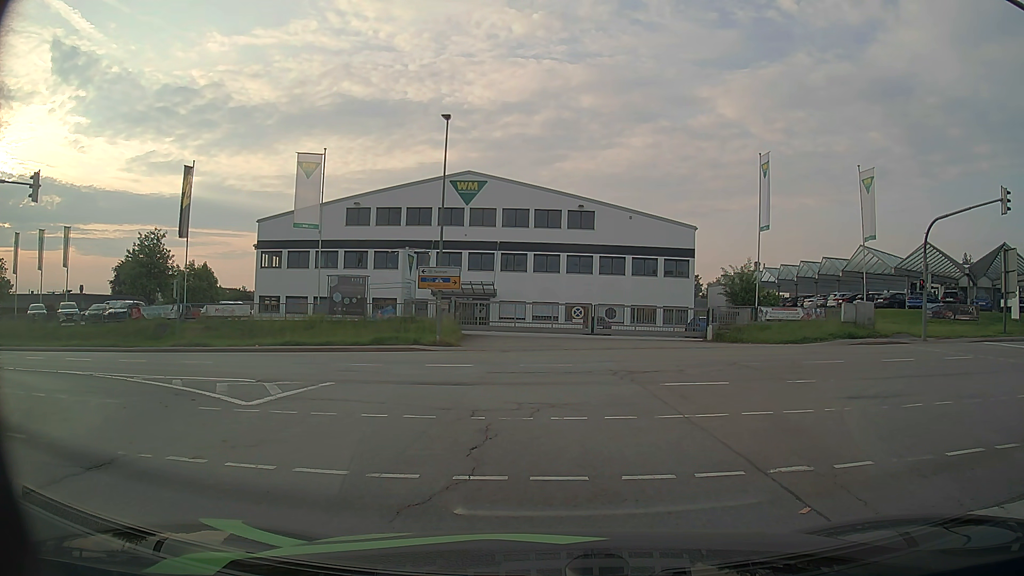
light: Day
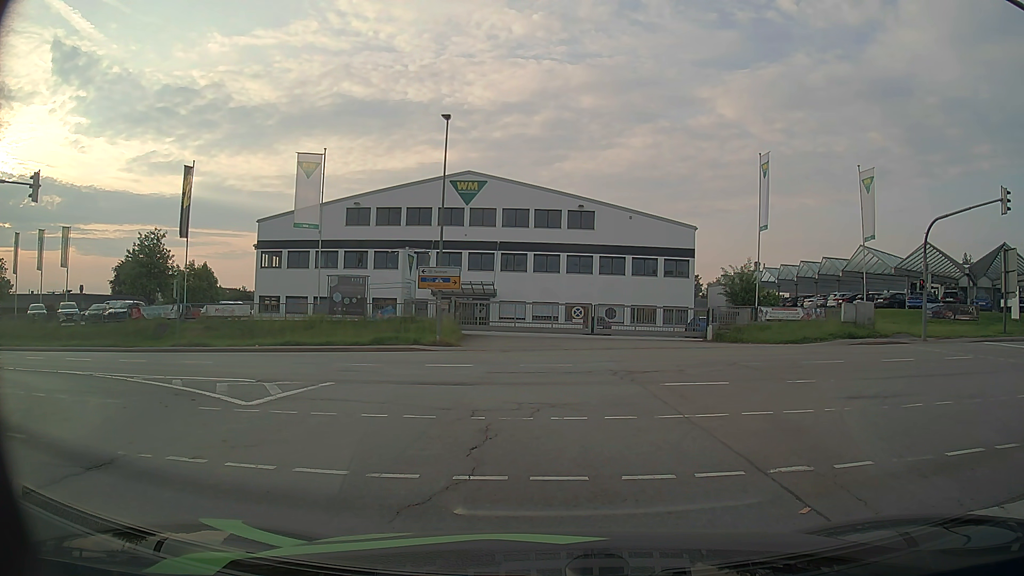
(0.0, 0.0) m; 0°
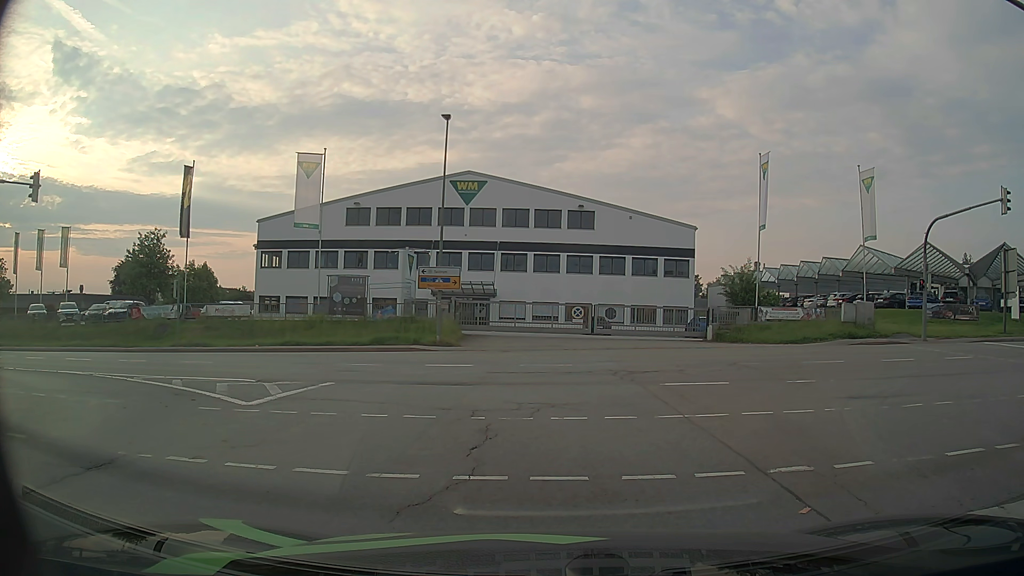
(0.0, 0.0) m; 0°
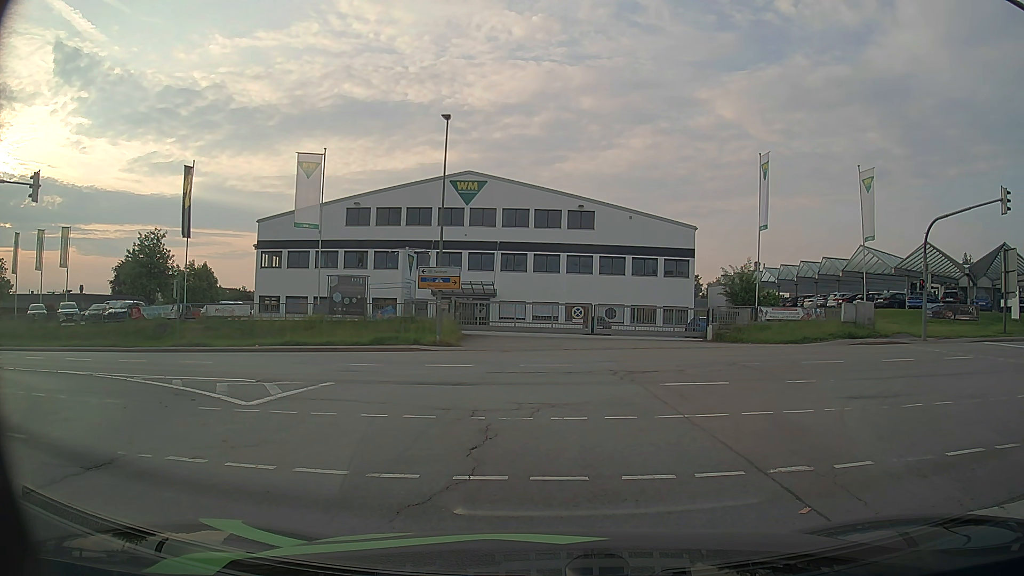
(0.0, 0.0) m; 0°
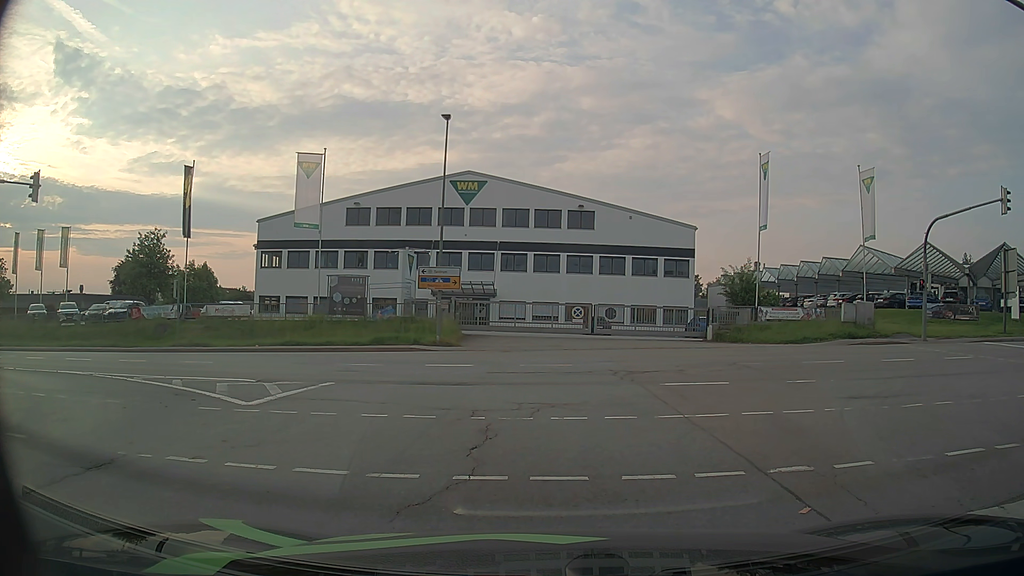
(0.0, 0.0) m; 0°
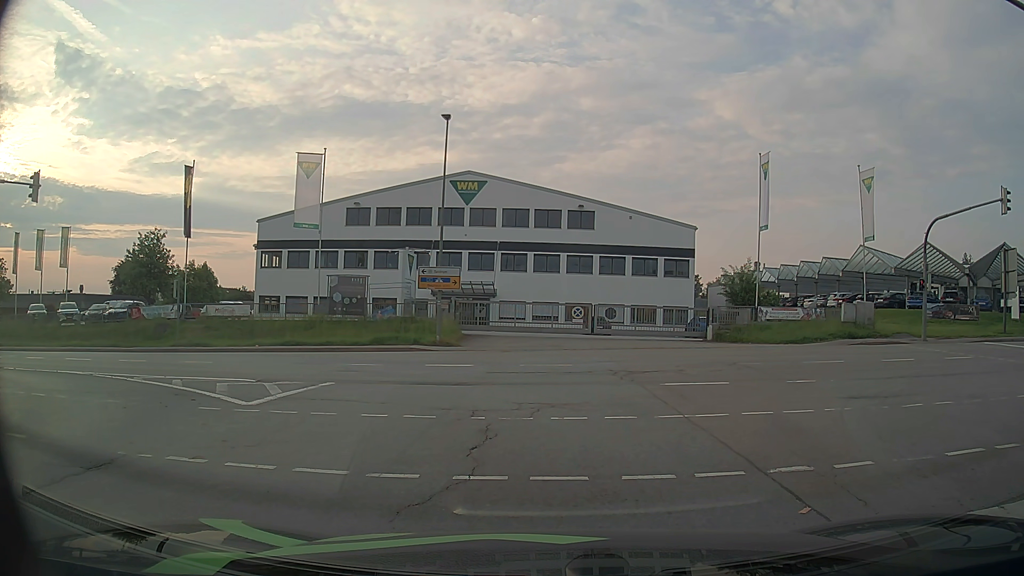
(0.0, 0.0) m; 0°
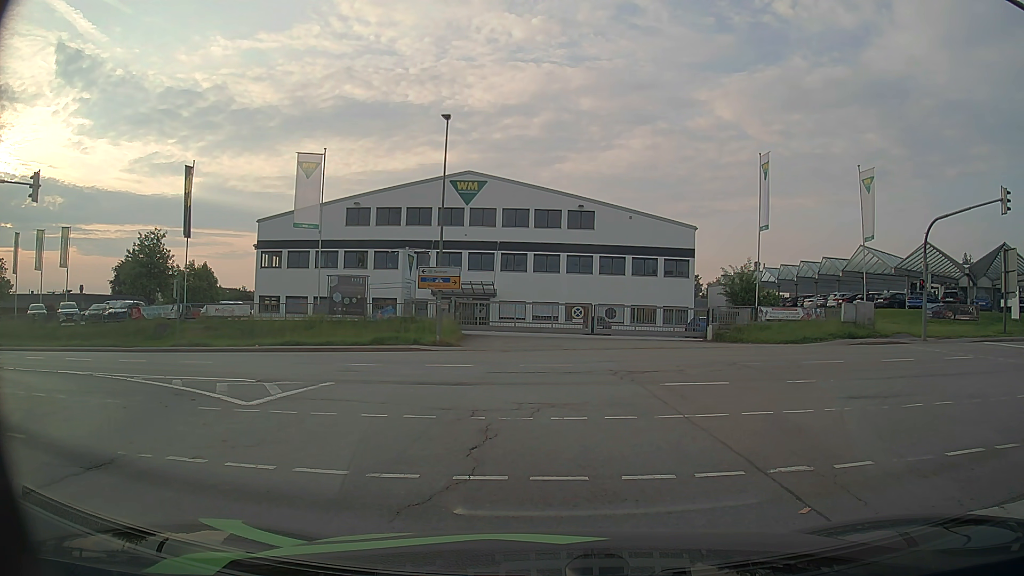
(0.0, 0.0) m; 0°
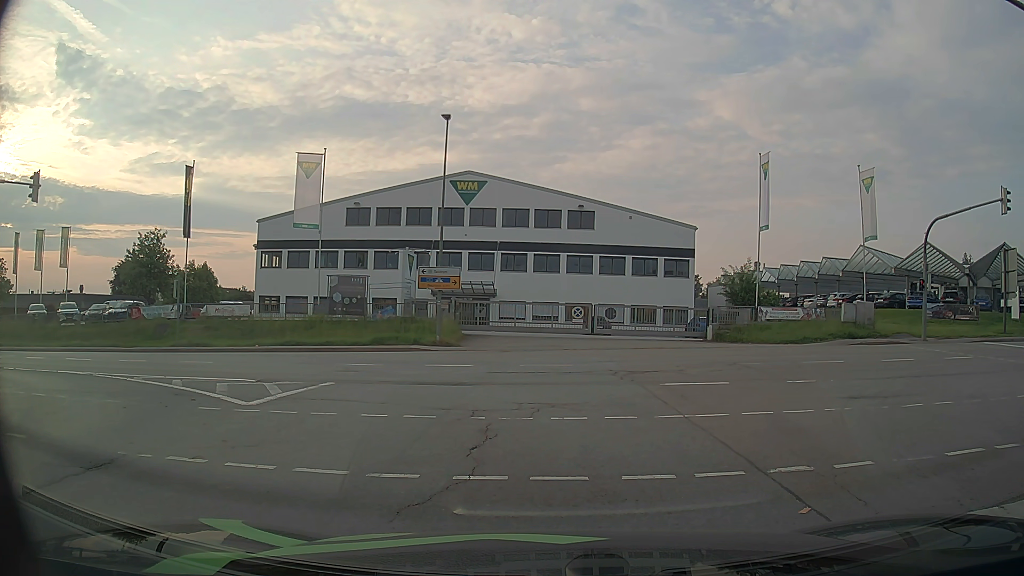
(0.0, 0.0) m; 0°
(-1, +10) (-5, +19) (-14, +24) (-24, +25) (-34, +25) (-44, +24) (-54, +24) (-64, +24) (-74, +24) (-84, +25) m
